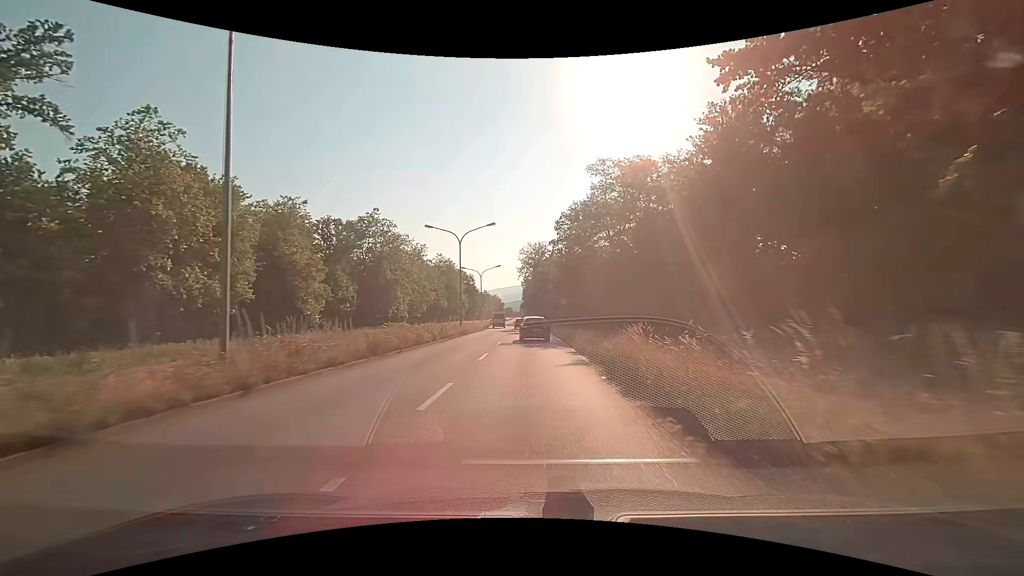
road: primary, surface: asphalt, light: Day
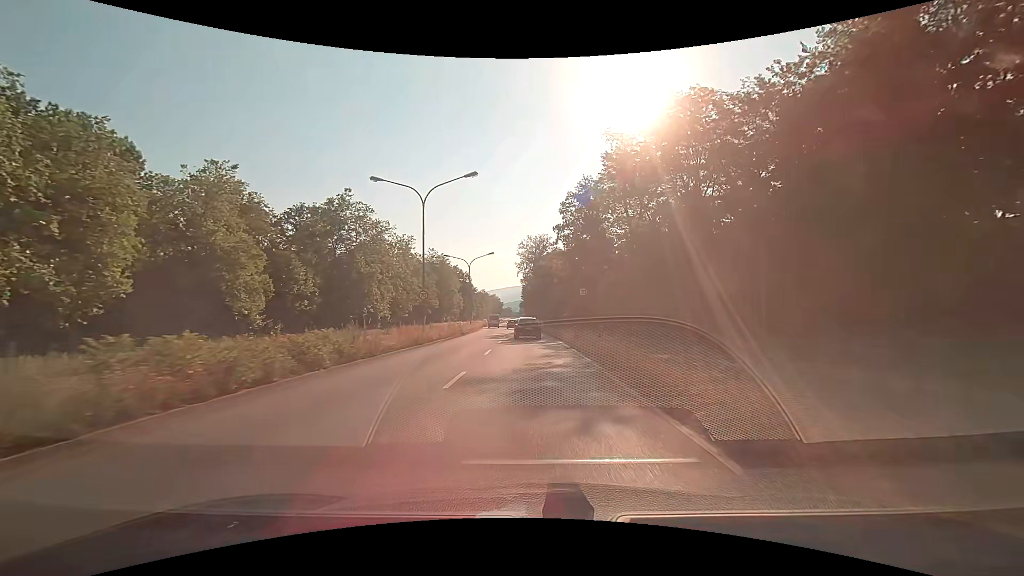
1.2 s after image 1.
(0.0, +16.0) m; 0°
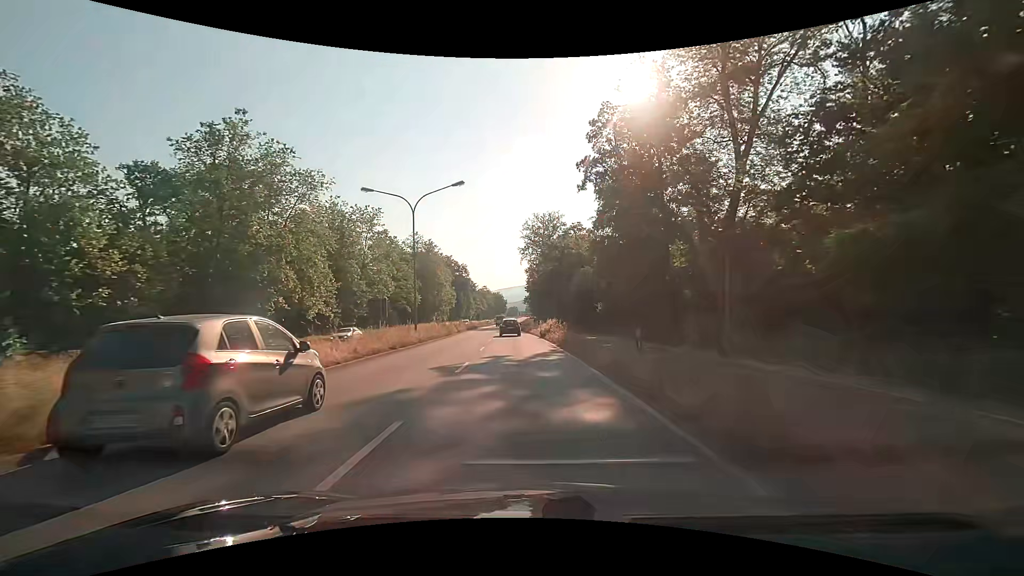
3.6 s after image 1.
(+0.2, +33.7) m; 0°
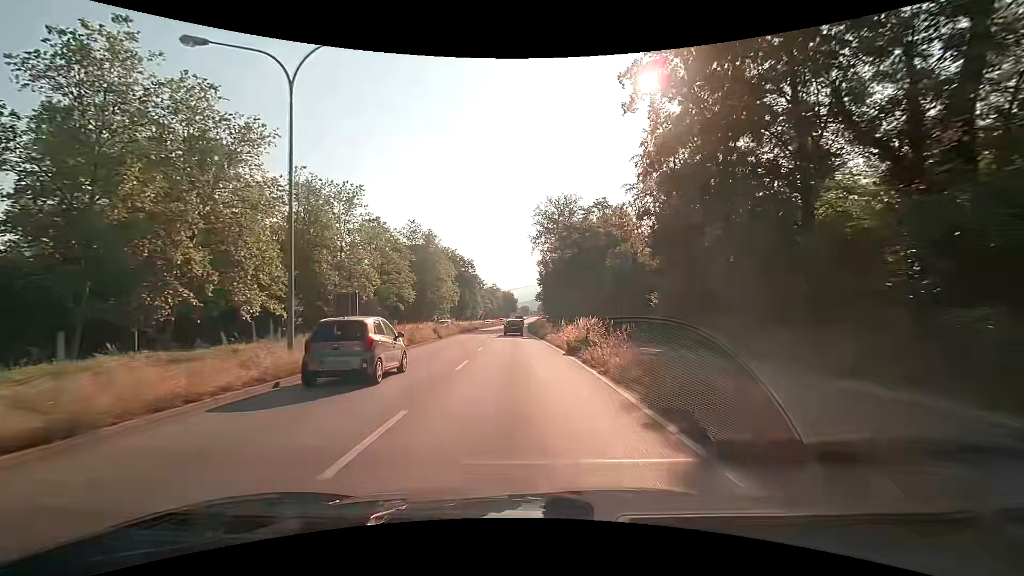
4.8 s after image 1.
(-0.1, +17.7) m; -2°
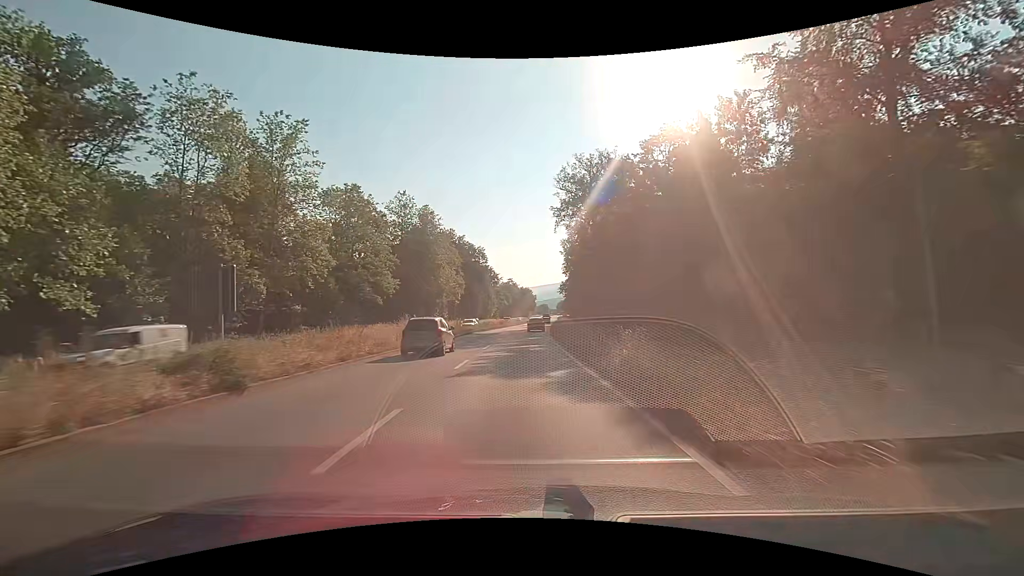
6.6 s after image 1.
(-0.4, +27.5) m; -2°
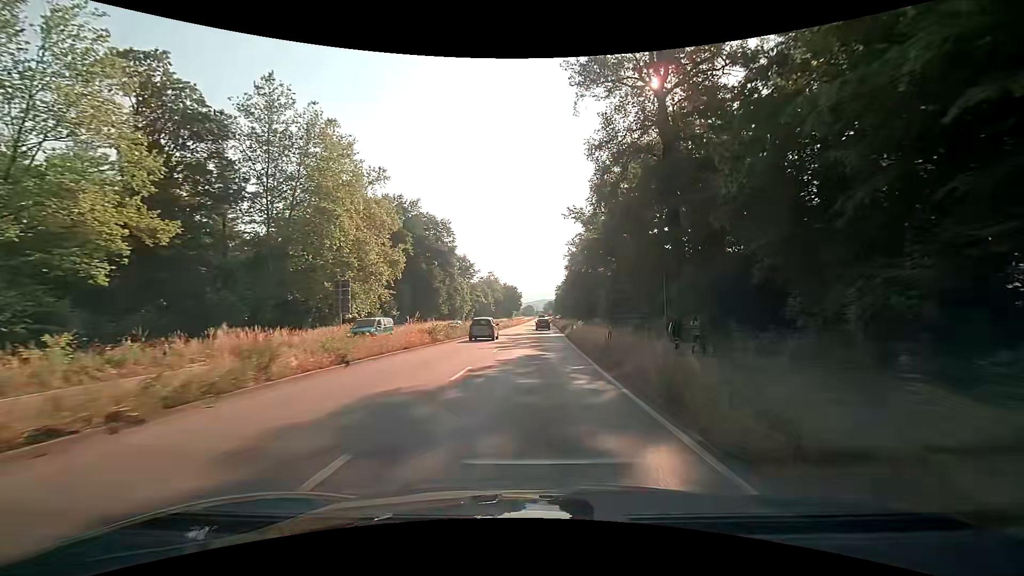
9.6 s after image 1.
(+0.1, +48.5) m; +2°
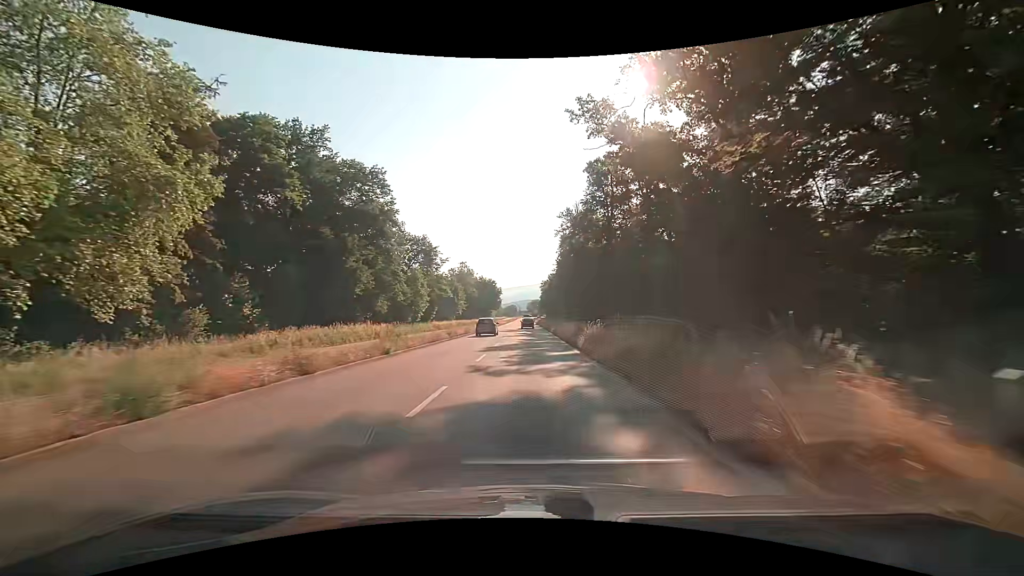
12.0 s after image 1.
(+0.6, +40.8) m; +1°
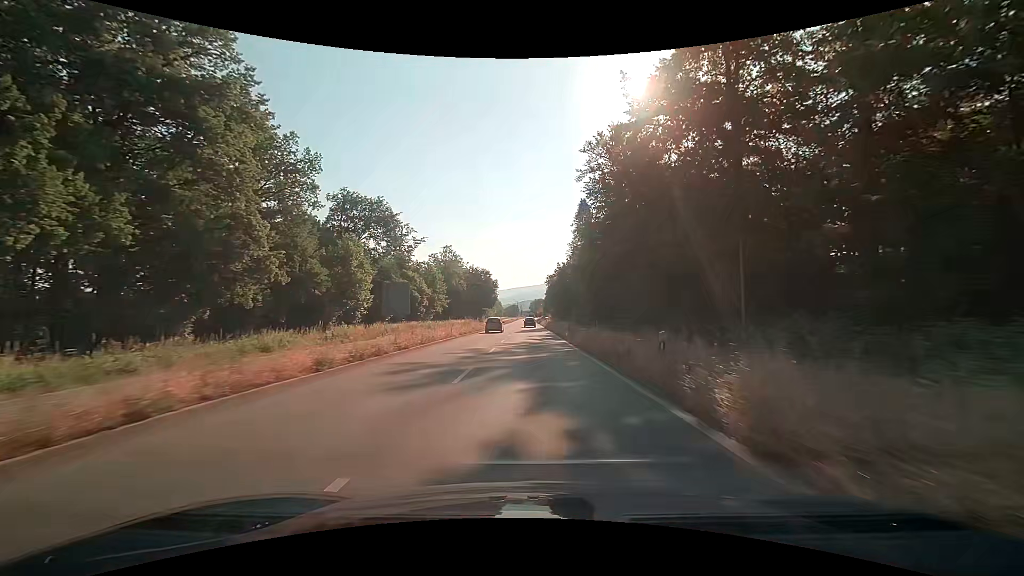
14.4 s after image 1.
(0.0, +42.4) m; 0°
(0, +10) (0, +20) (0, +30) (0, +40) (0, +50) (0, +60) (0, +70) (0, +80) (0, +90) (0, +100) m
